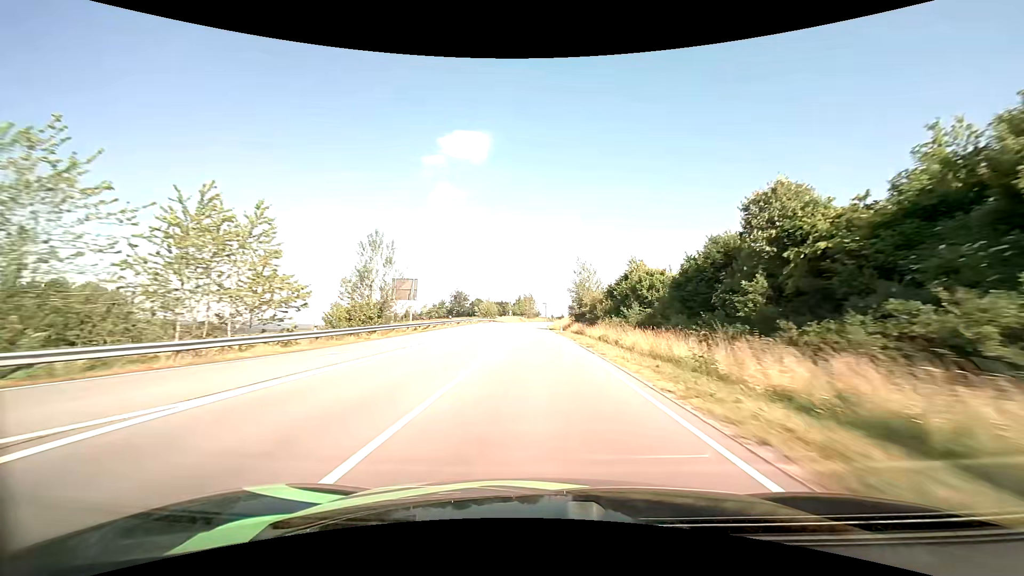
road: primary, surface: asphalt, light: Day
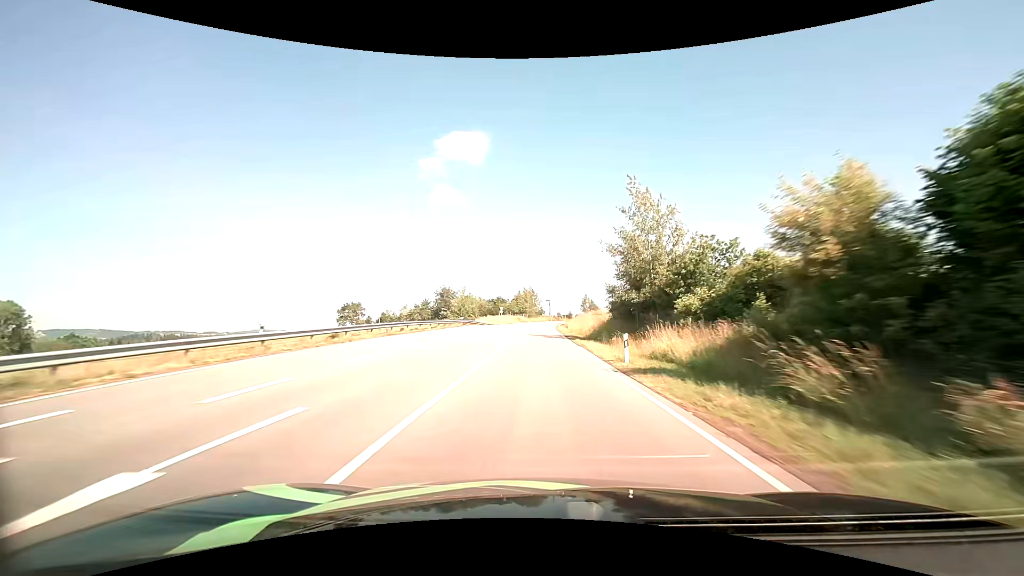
(-0.2, +41.8) m; 0°
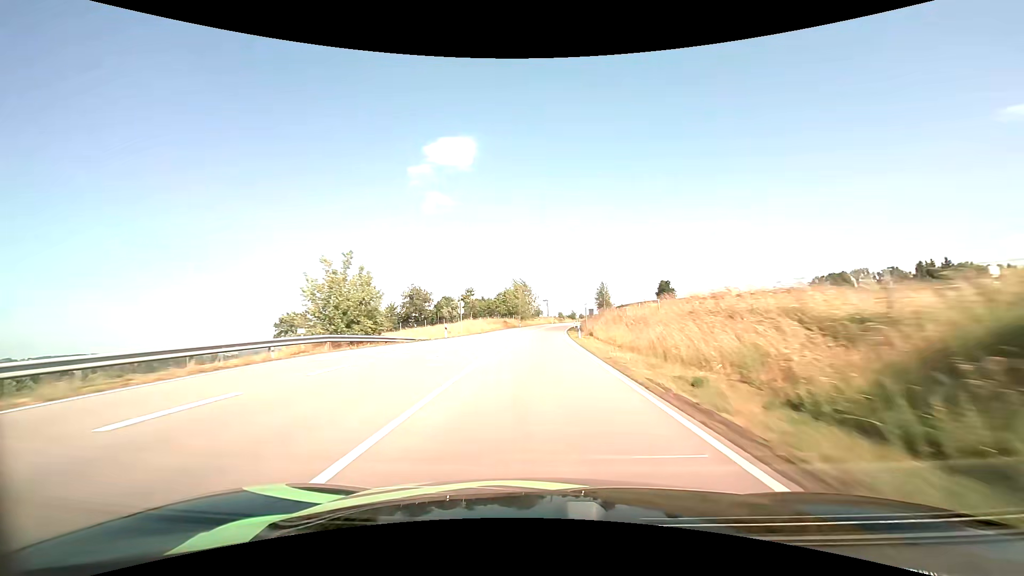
(+0.2, +44.1) m; 0°
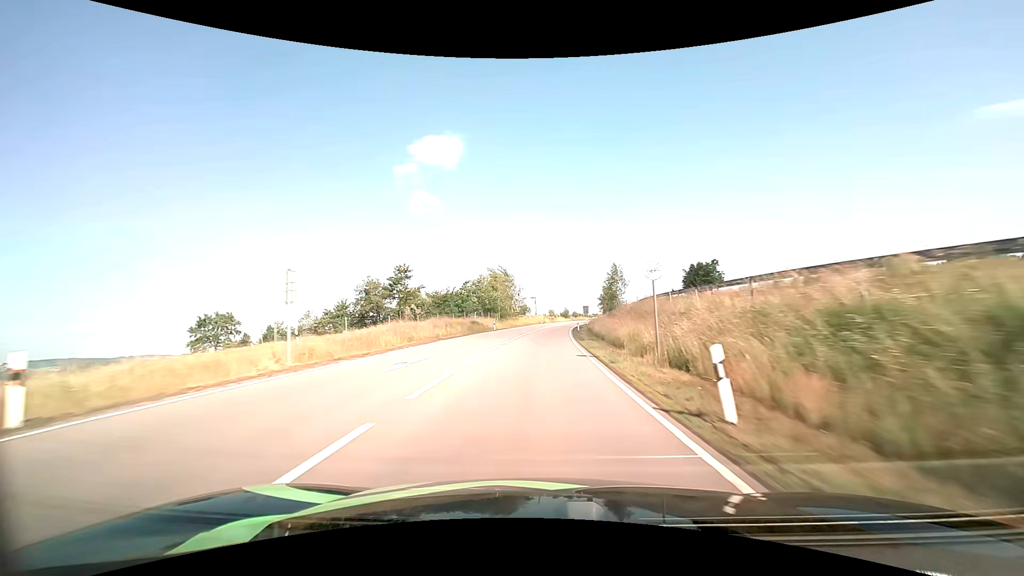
(+0.3, +30.6) m; +1°
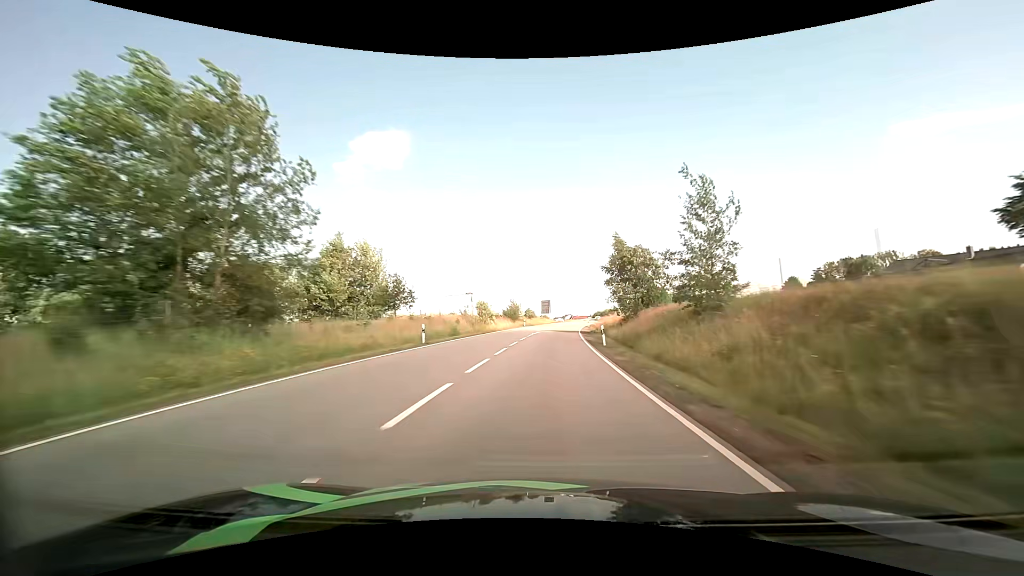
(+3.8, +80.4) m; +6°
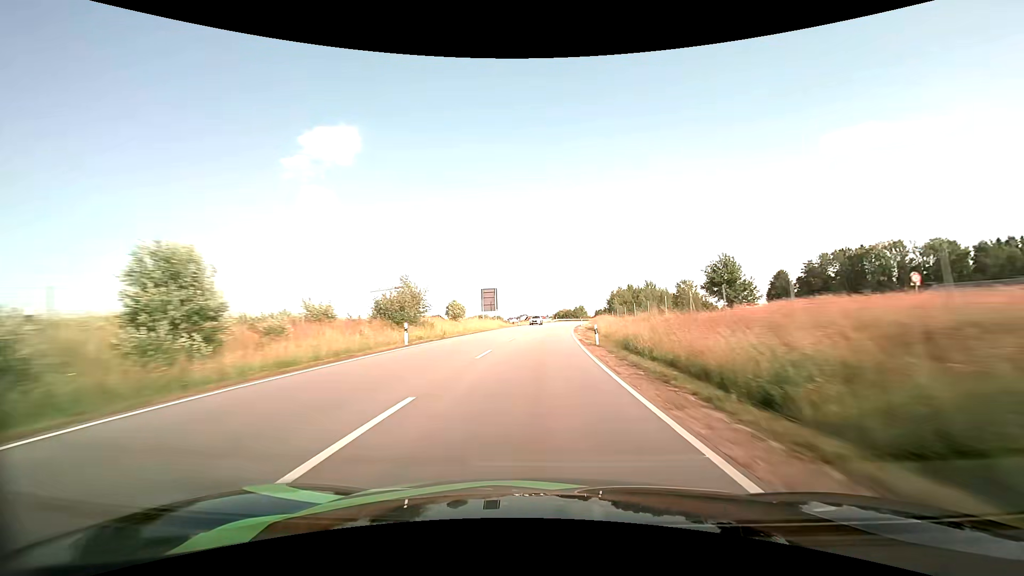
(+2.2, +50.3) m; +5°
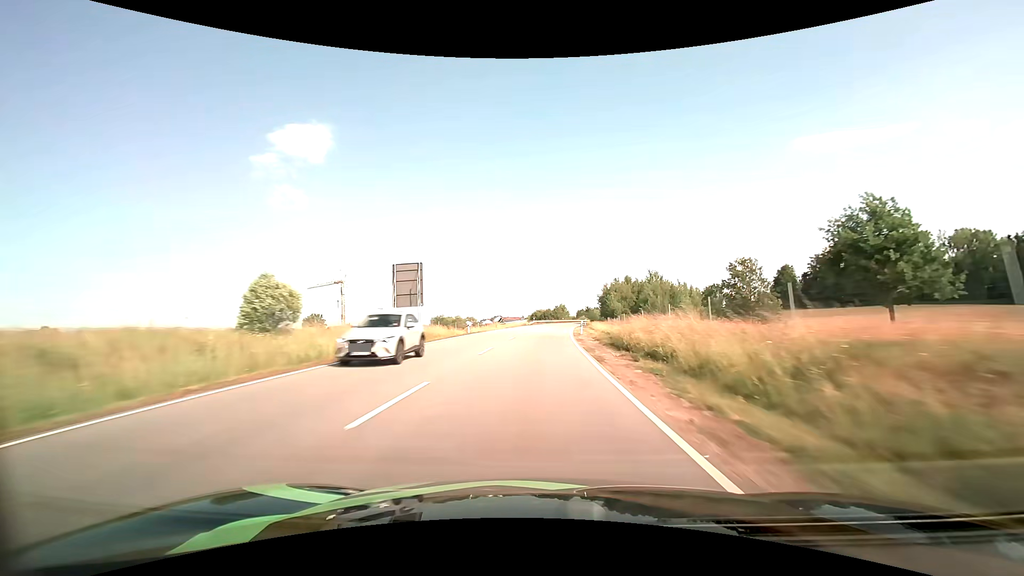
(+0.8, +34.0) m; +3°
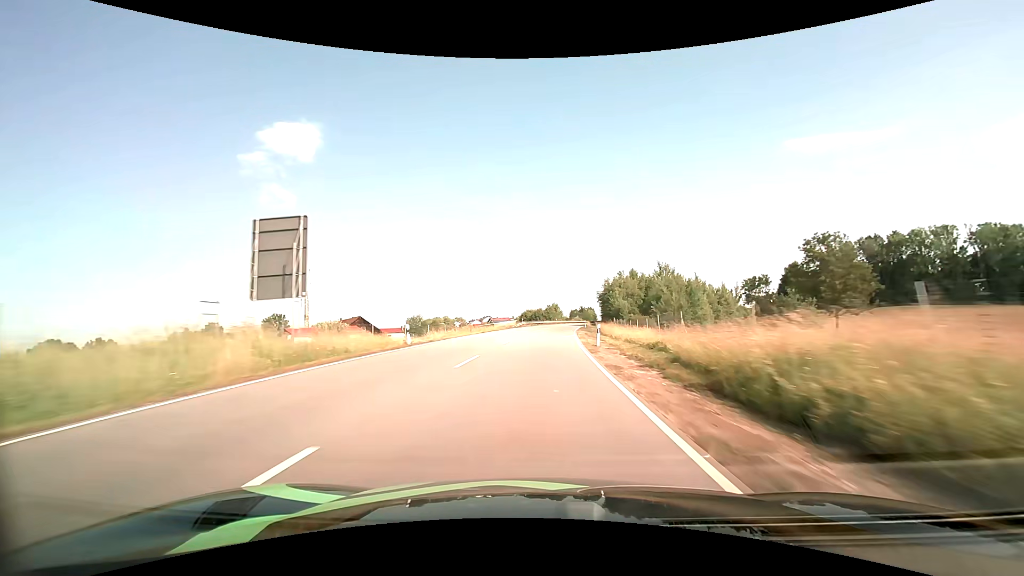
(+0.2, +17.1) m; +1°
(0, +10) (0, +20) (+1, +30) (+1, +40) (+2, +50) (+3, +60) (+4, +70) (+5, +80) (+6, +90) (+8, +100) m
